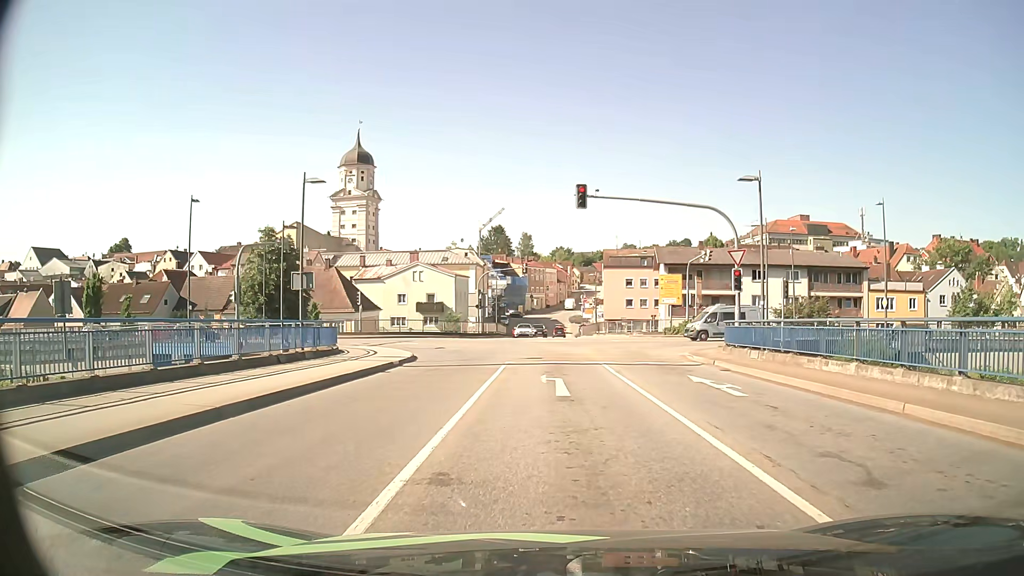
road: secondary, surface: asphalt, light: Day
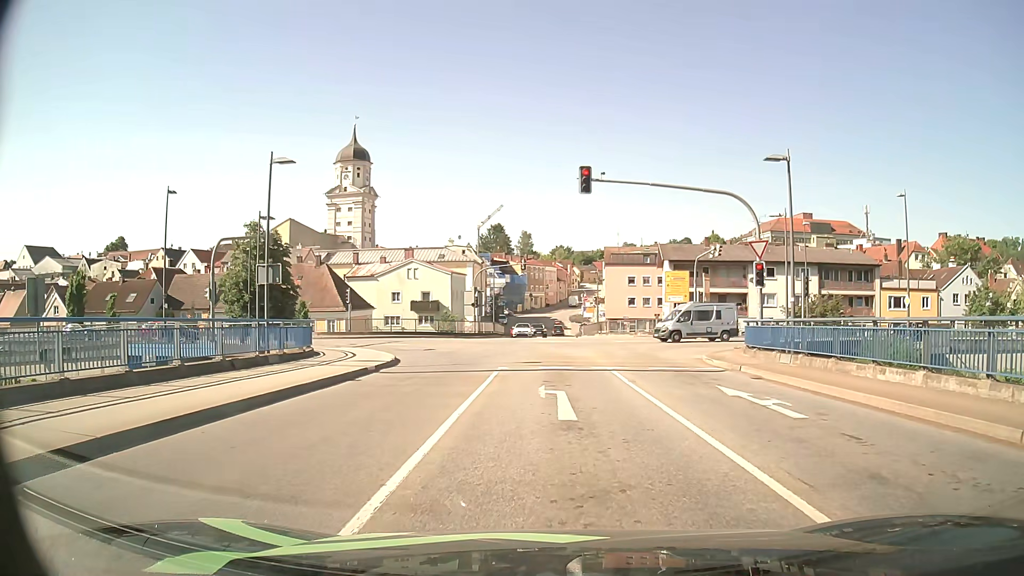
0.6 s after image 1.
(0.0, +3.0) m; 0°
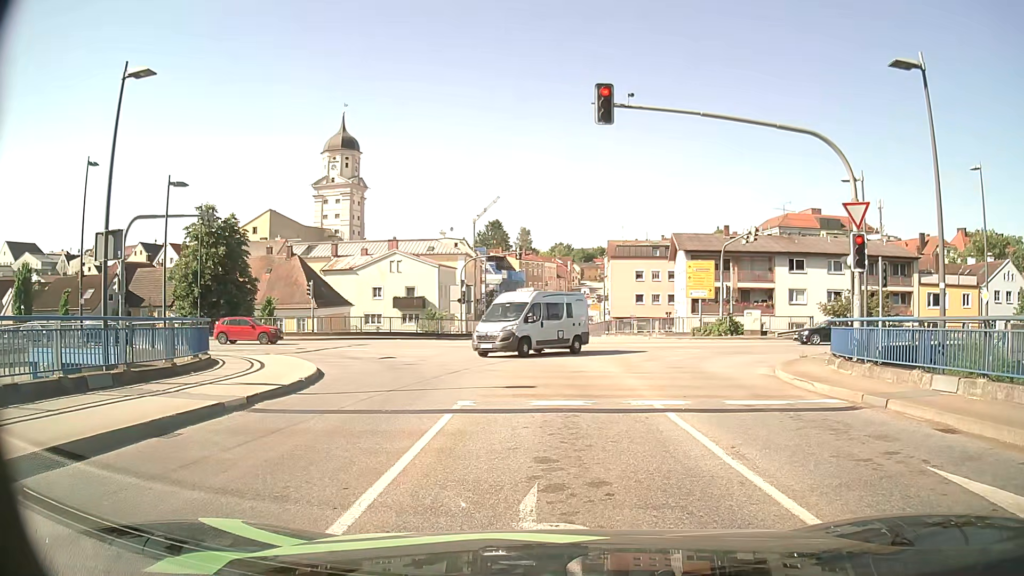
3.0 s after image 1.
(0.0, +8.3) m; 0°
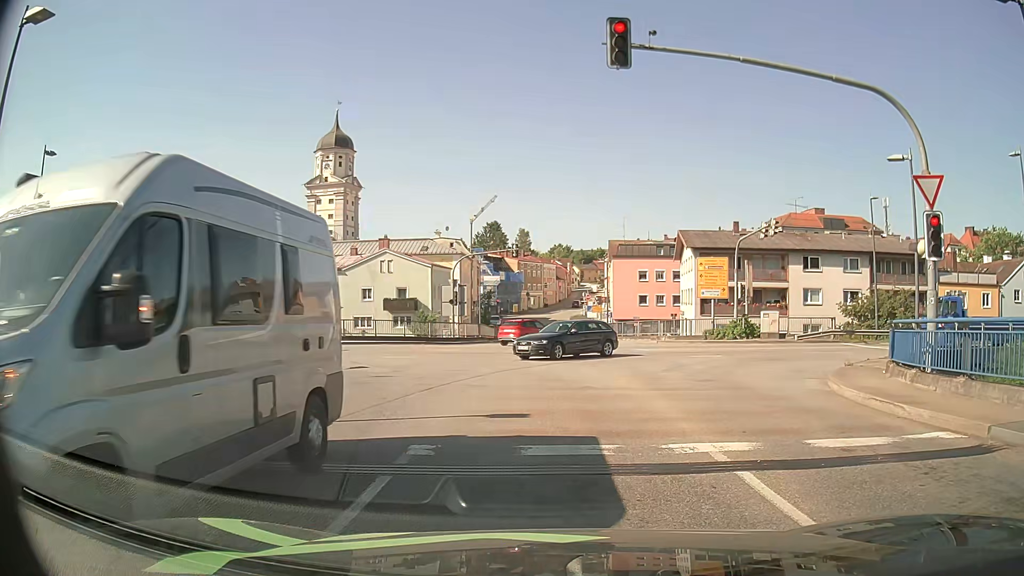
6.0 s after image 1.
(0.0, +3.7) m; 0°
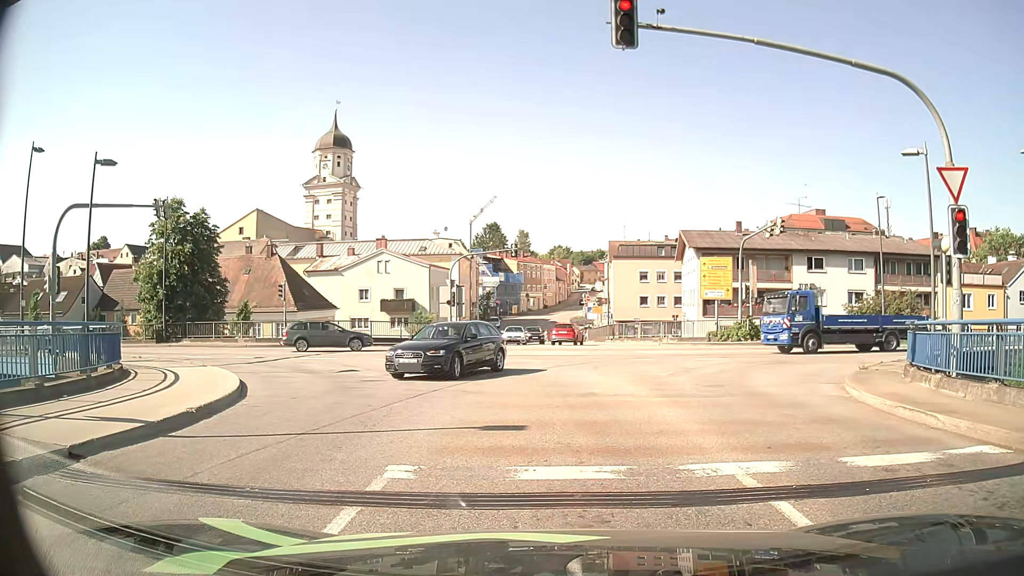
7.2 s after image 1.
(0.0, +1.0) m; 0°
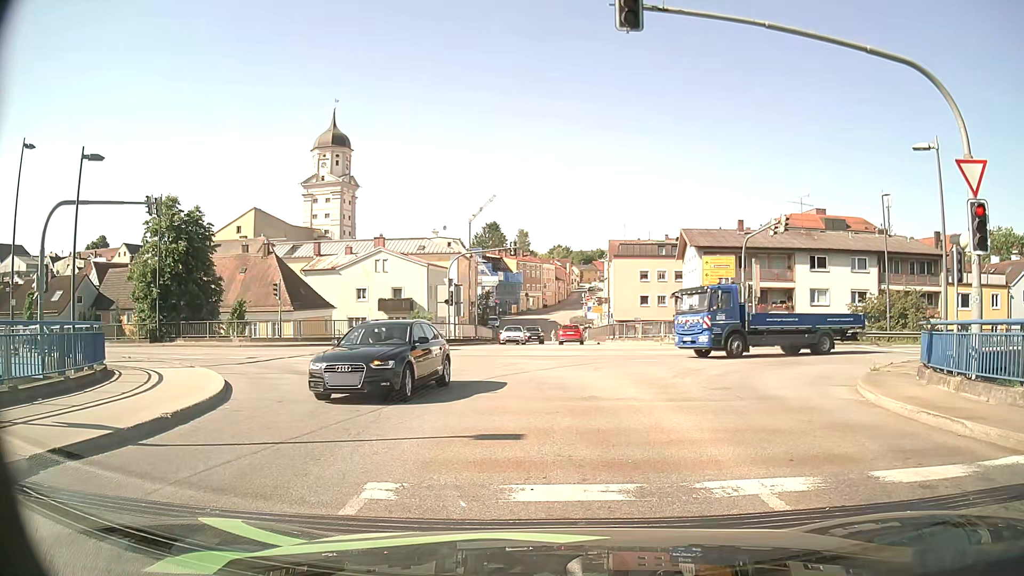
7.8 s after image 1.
(0.0, +0.8) m; 0°
